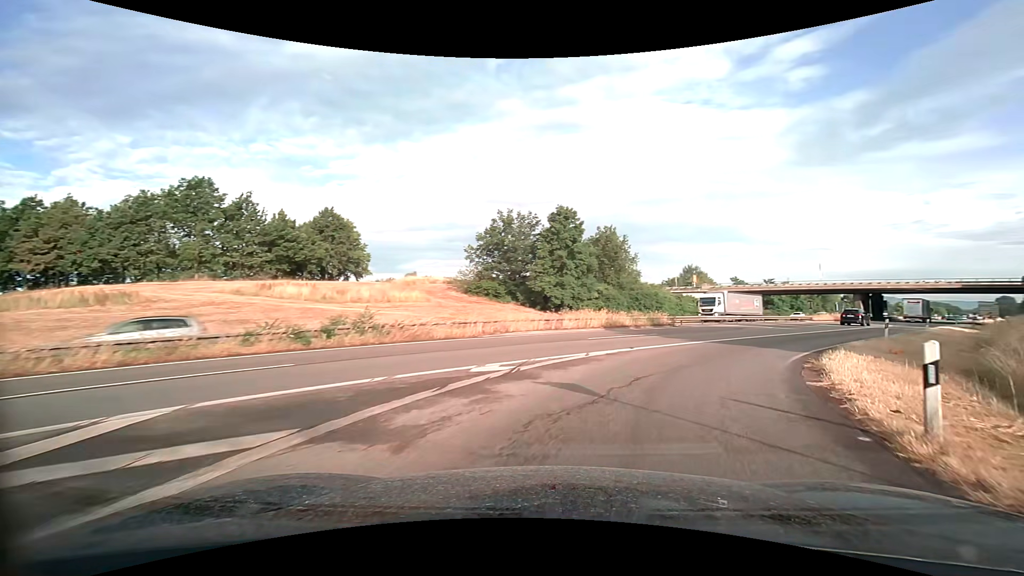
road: trunk_link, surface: asphalt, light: Day
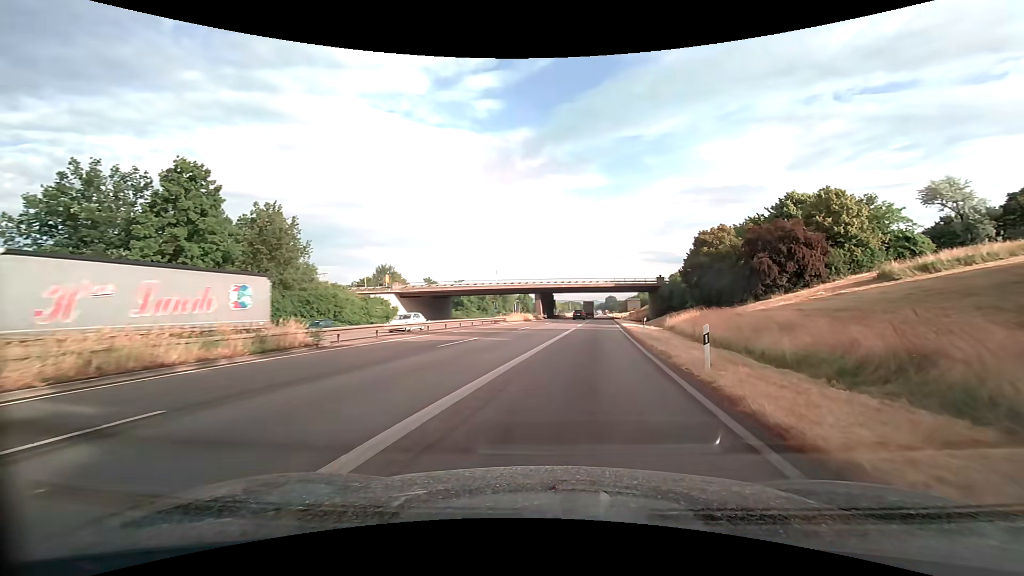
(+5.7, +17.6) m; +34°
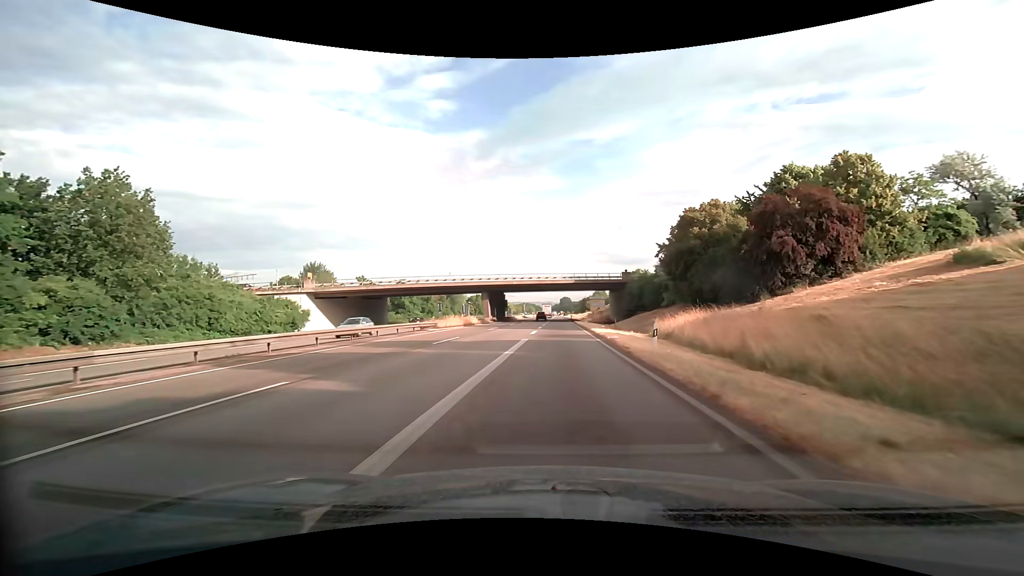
(+0.7, +15.0) m; +4°
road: trunk
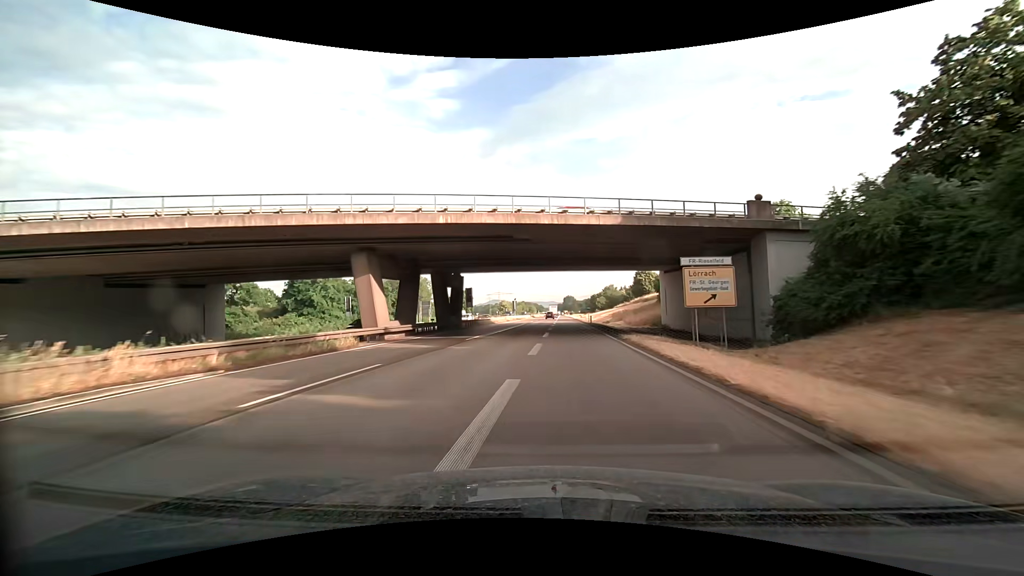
(+0.8, +53.0) m; 0°
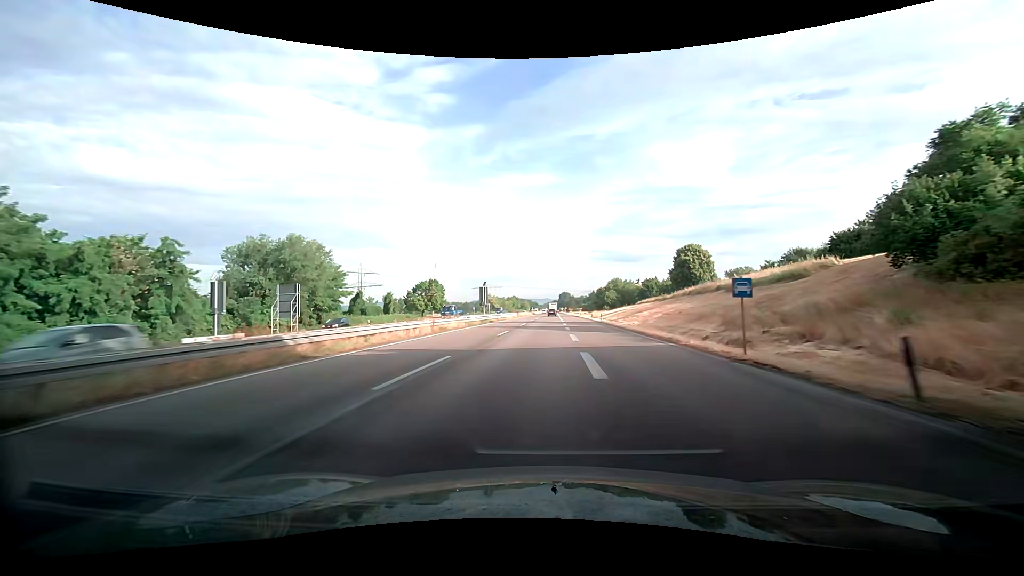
(-0.5, +54.8) m; -1°
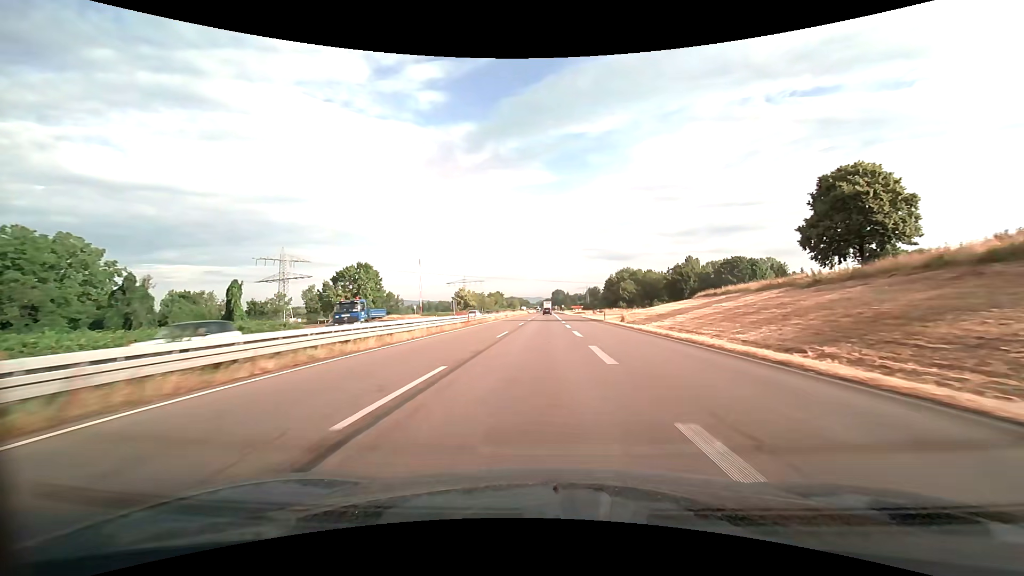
(+1.4, +58.1) m; +2°
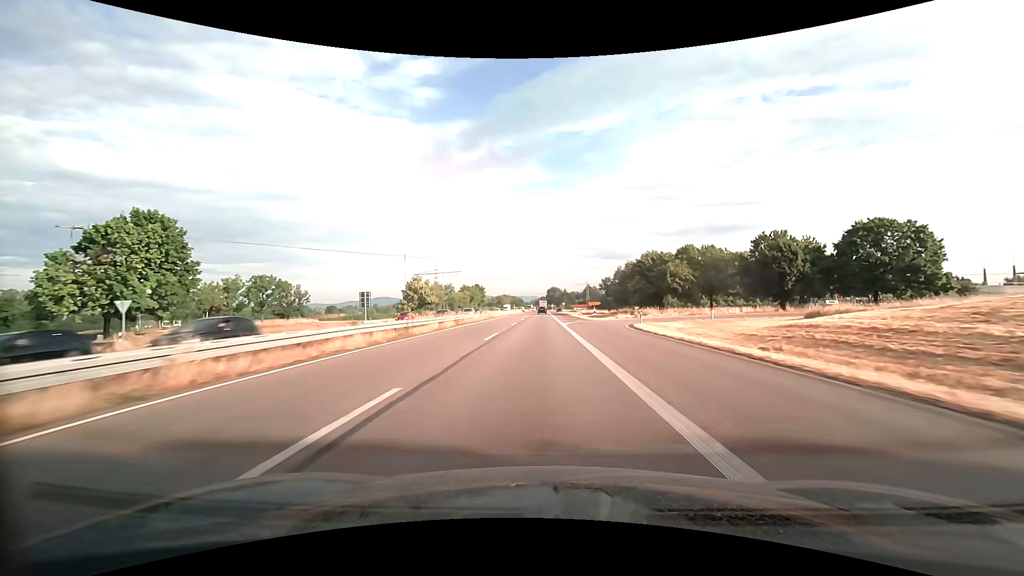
(+0.3, +58.7) m; +1°
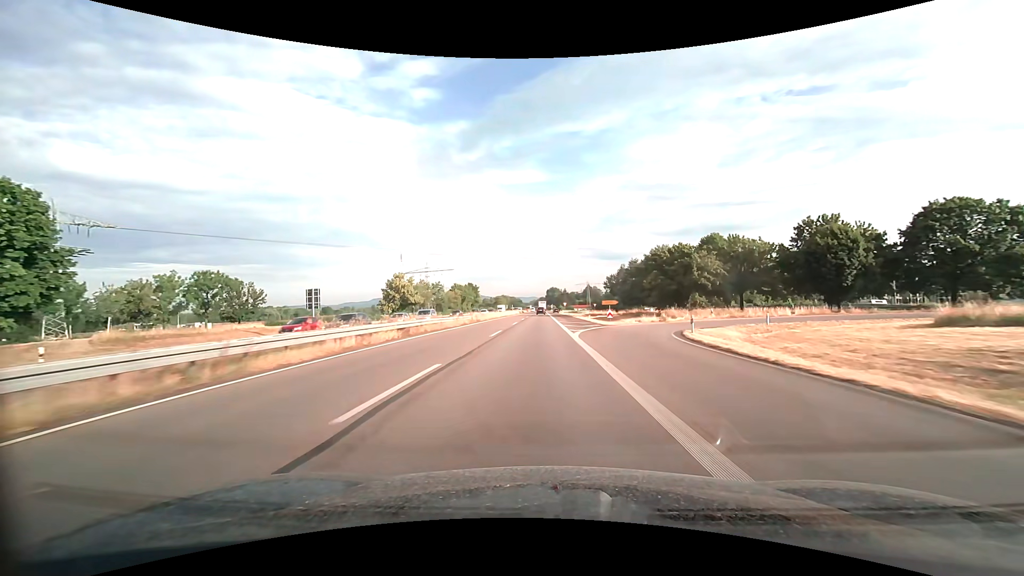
(0.0, +14.7) m; 0°
(0, +10) (0, +20) (0, +30) (0, +40) (0, +50) (0, +60) (0, +70) (0, +80) (0, +90) (-1, +100) m
